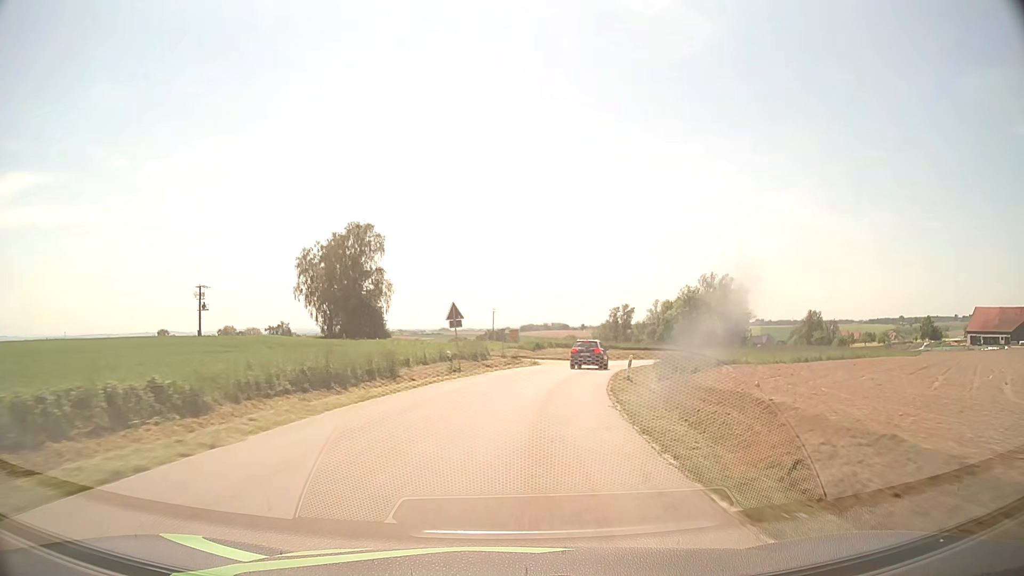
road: tertiary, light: Day
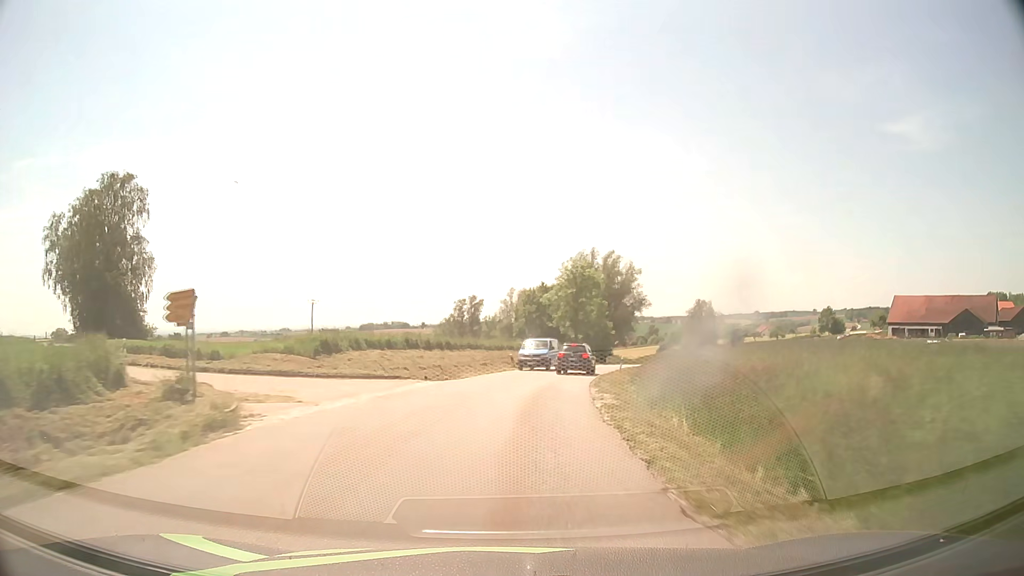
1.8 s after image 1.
(+3.8, +34.2) m; +13°
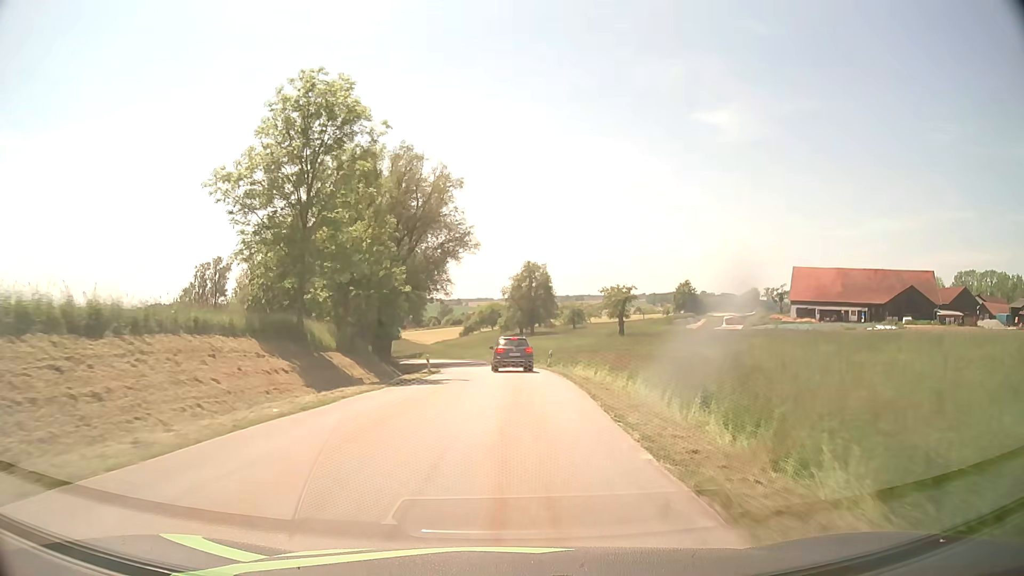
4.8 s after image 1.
(+8.1, +53.2) m; +18°
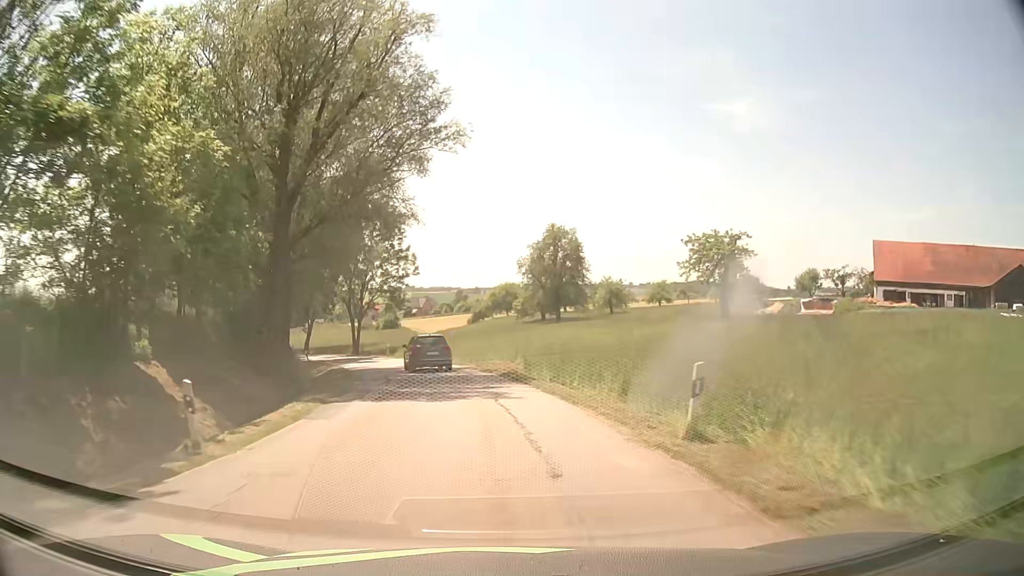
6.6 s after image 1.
(+0.8, +29.9) m; 0°
(0, +10) (-1, +20) (-3, +30) (-5, +39) (-9, +49) (-13, +58) (-18, +67) (-23, +75) (-29, +83) (-35, +91) m
